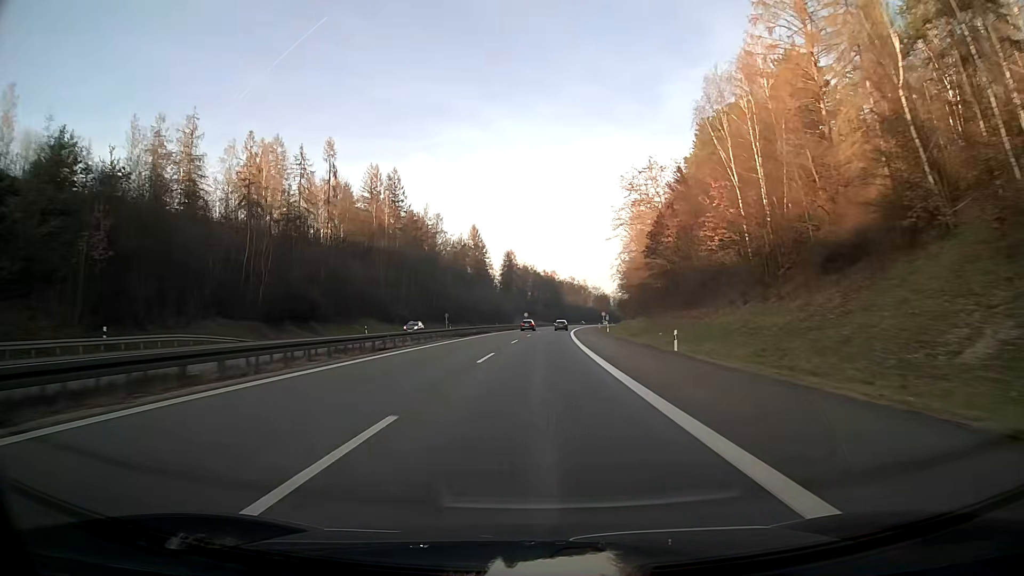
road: motorway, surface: asphalt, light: Day
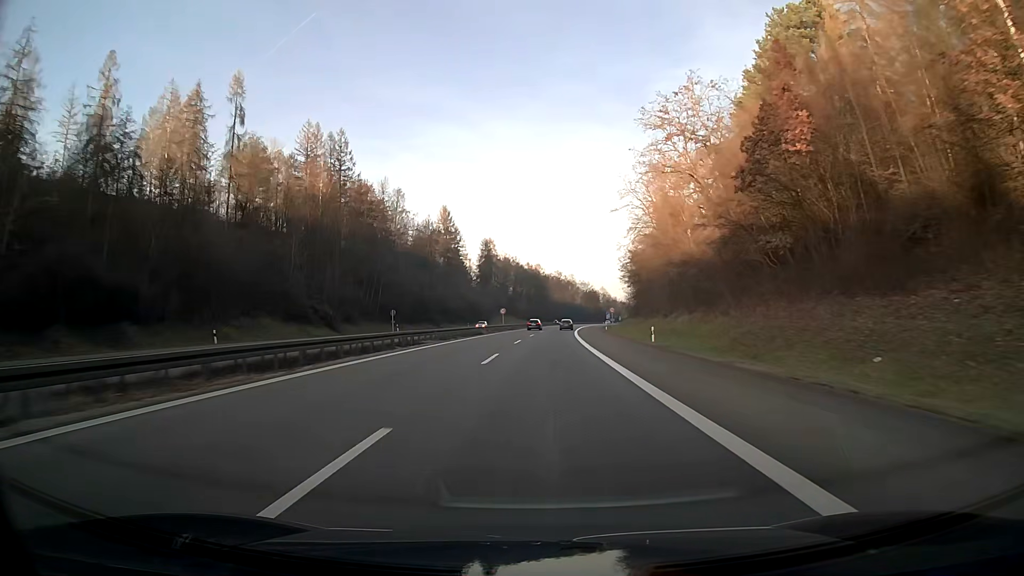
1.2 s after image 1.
(+0.5, +37.1) m; +2°
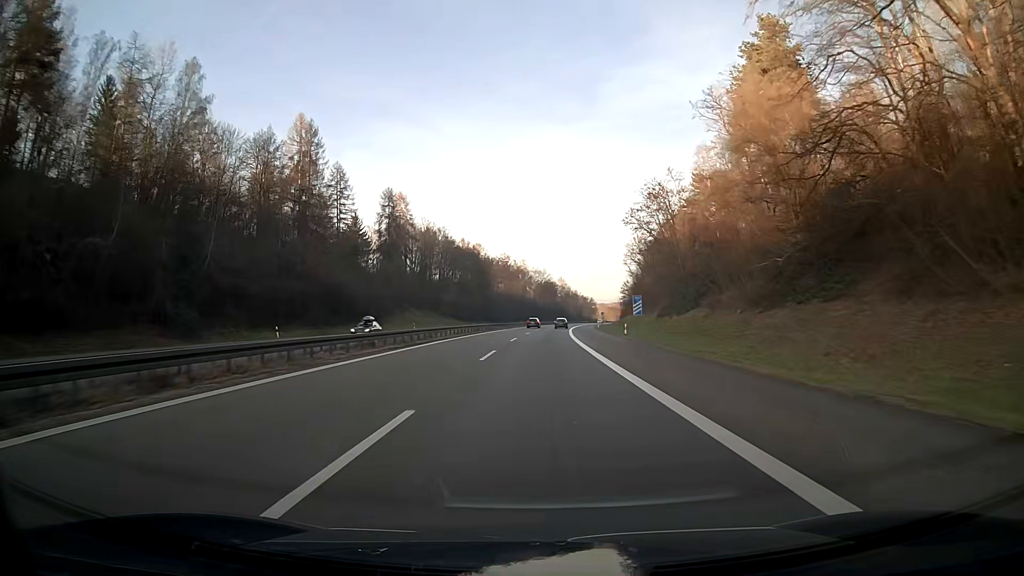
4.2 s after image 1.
(+3.6, +88.3) m; +4°
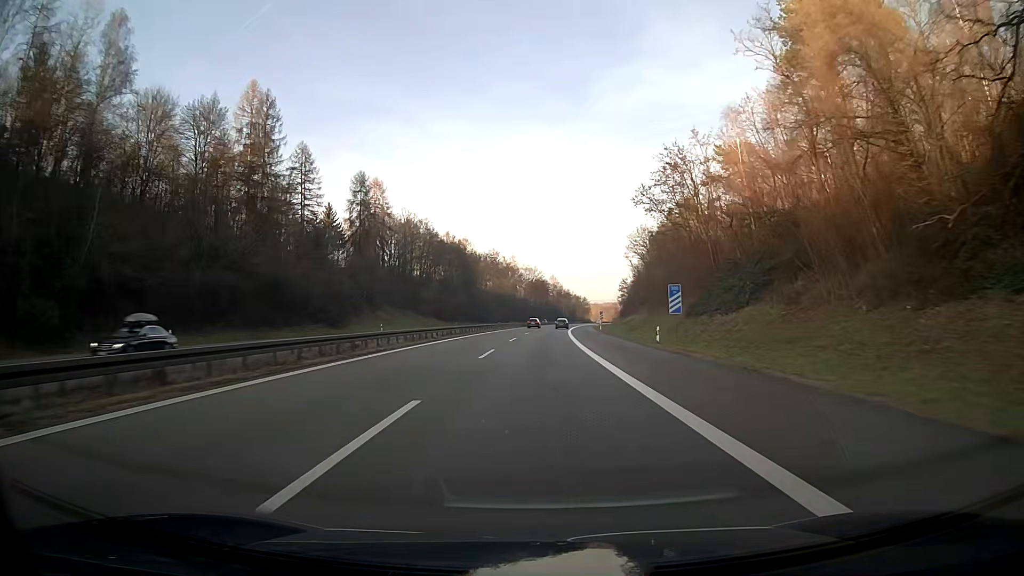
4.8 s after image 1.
(+0.1, +16.9) m; +1°
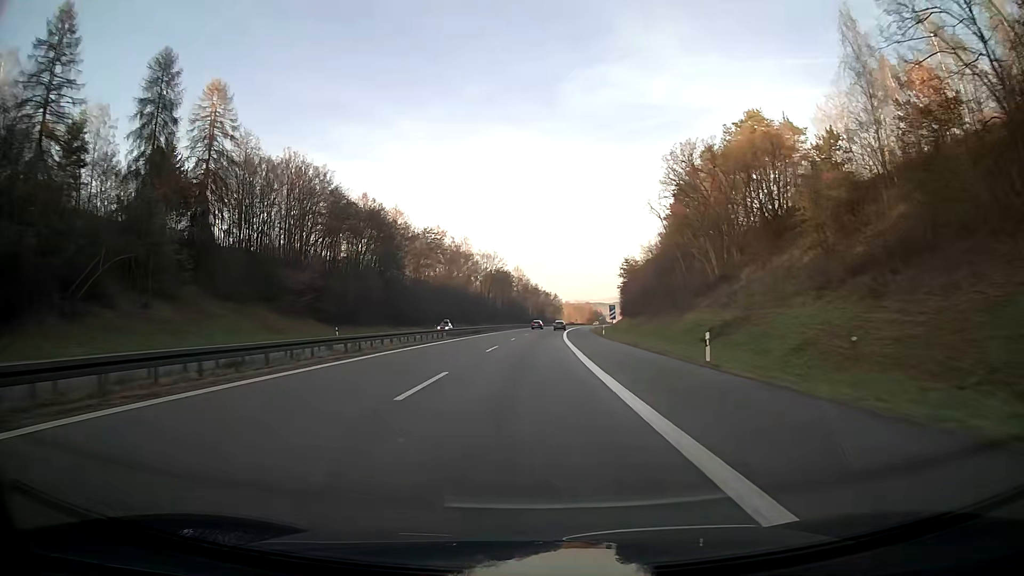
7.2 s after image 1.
(+1.9, +65.6) m; +3°
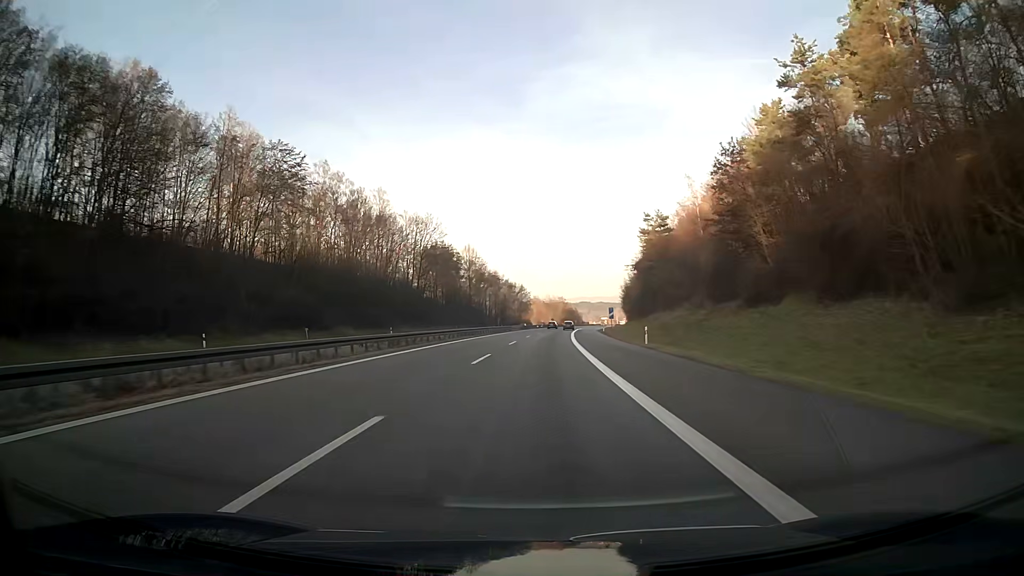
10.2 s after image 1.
(+1.7, +80.2) m; +3°
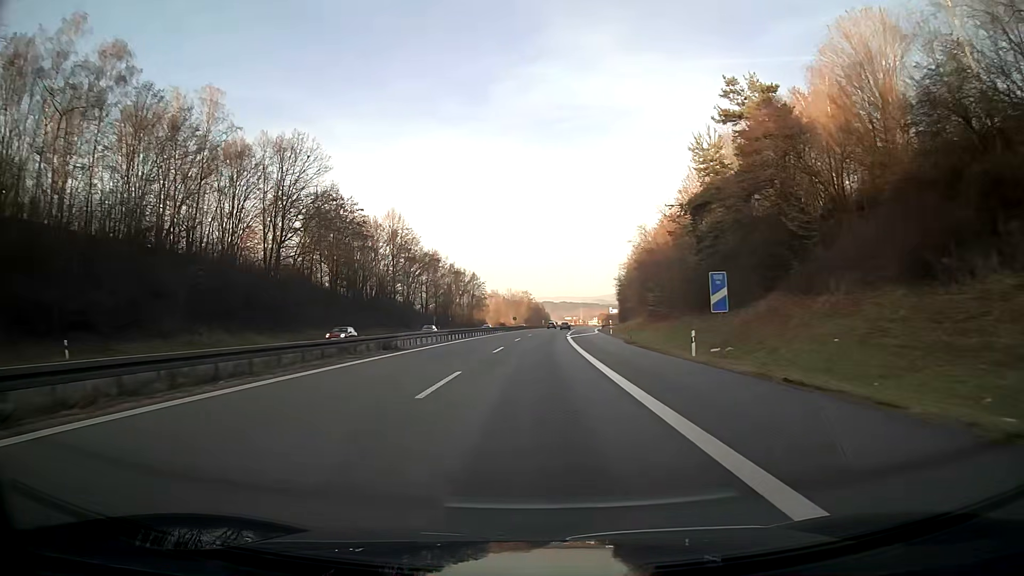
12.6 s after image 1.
(+1.8, +63.5) m; +3°
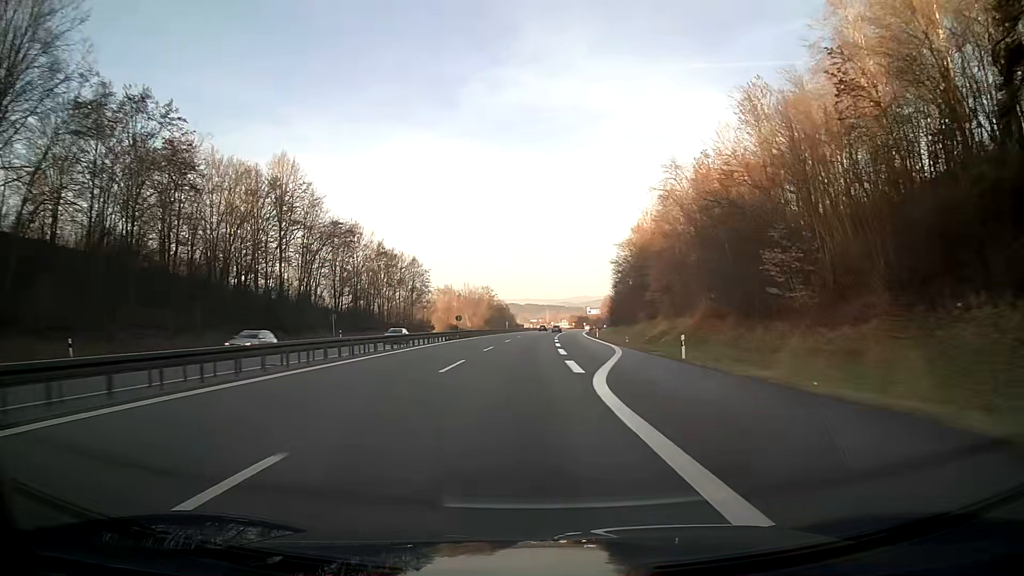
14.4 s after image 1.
(+1.1, +47.5) m; +3°
(0, +10) (0, +20) (+1, +30) (+1, +40) (+2, +50) (+3, +60) (+3, +70) (+4, +80) (+4, +90) (+5, +100) m
